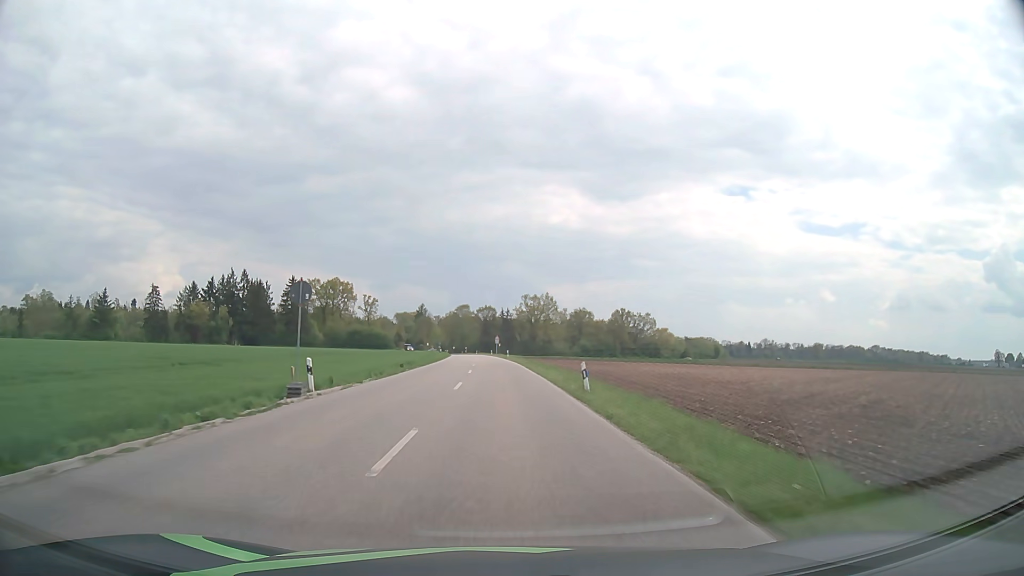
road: secondary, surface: asphalt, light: Day
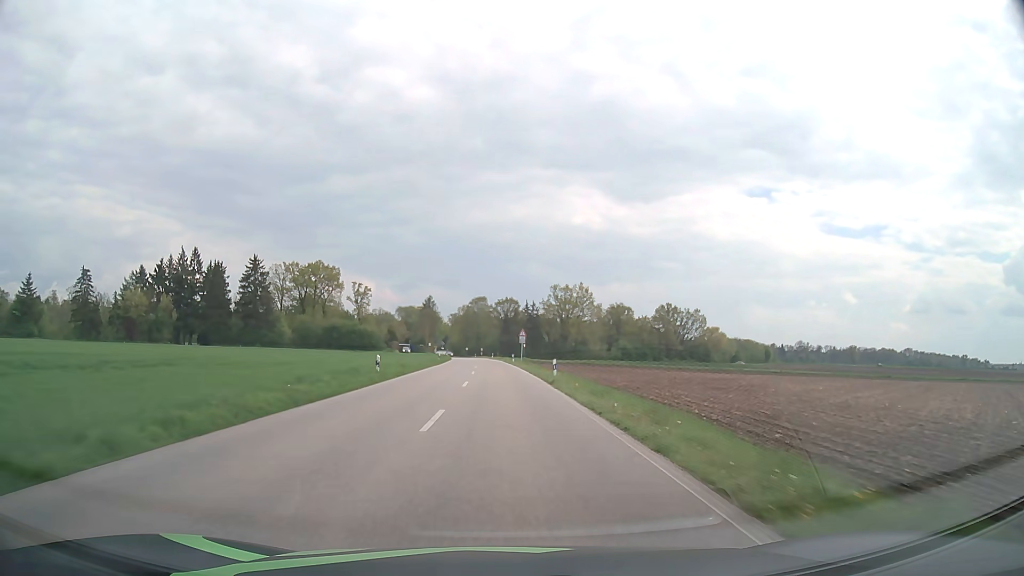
(-0.9, +47.6) m; -2°
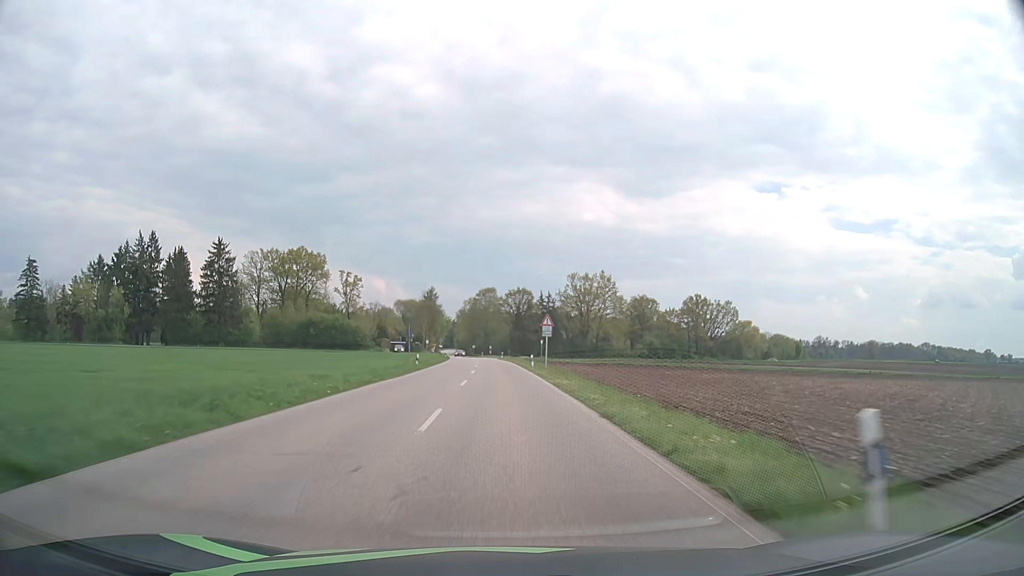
(-0.2, +25.5) m; -1°
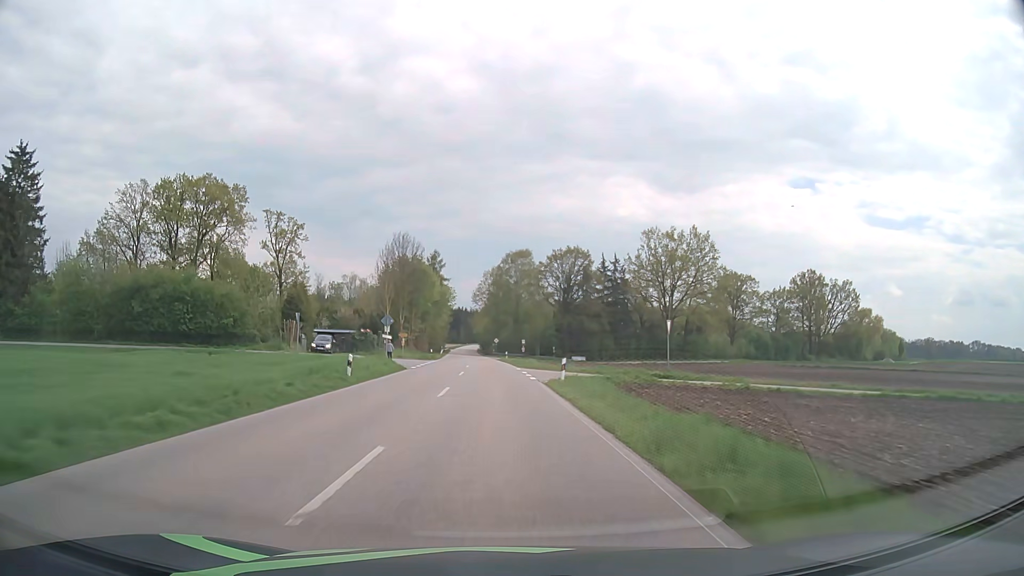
(-1.3, +68.5) m; -3°
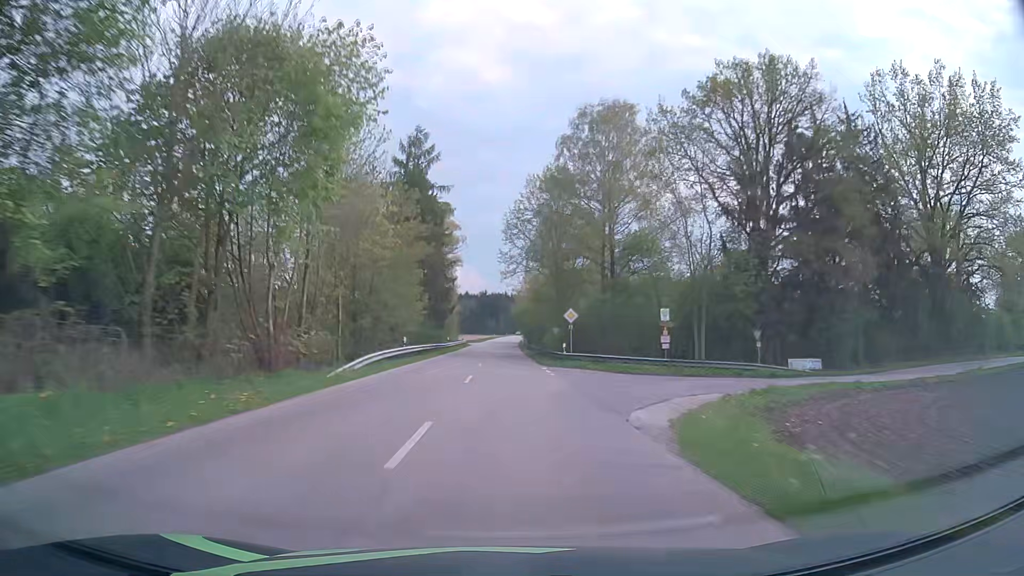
(-2.7, +74.4) m; -4°
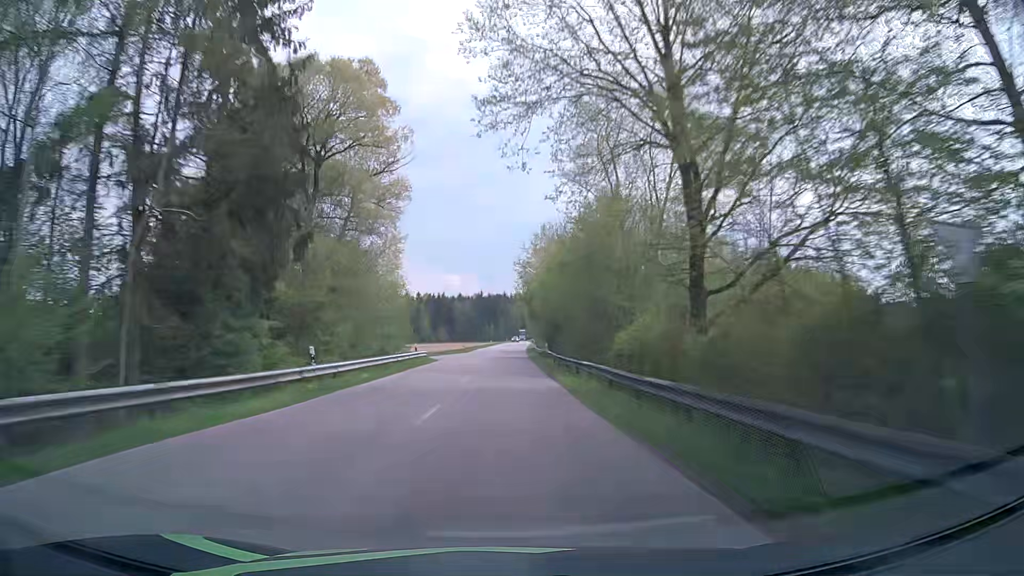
(+0.2, +46.2) m; 0°
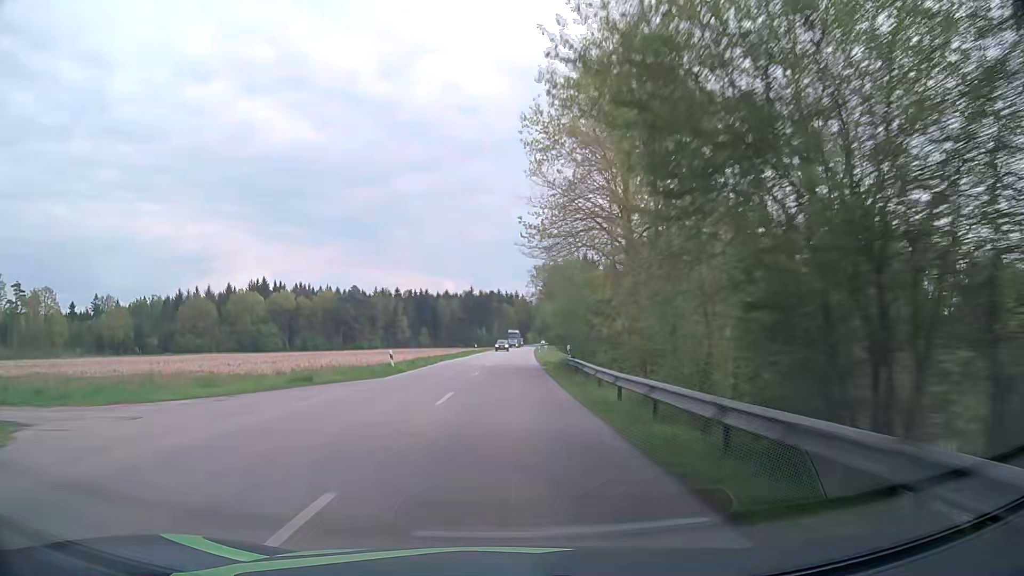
(0.0, +46.6) m; 0°
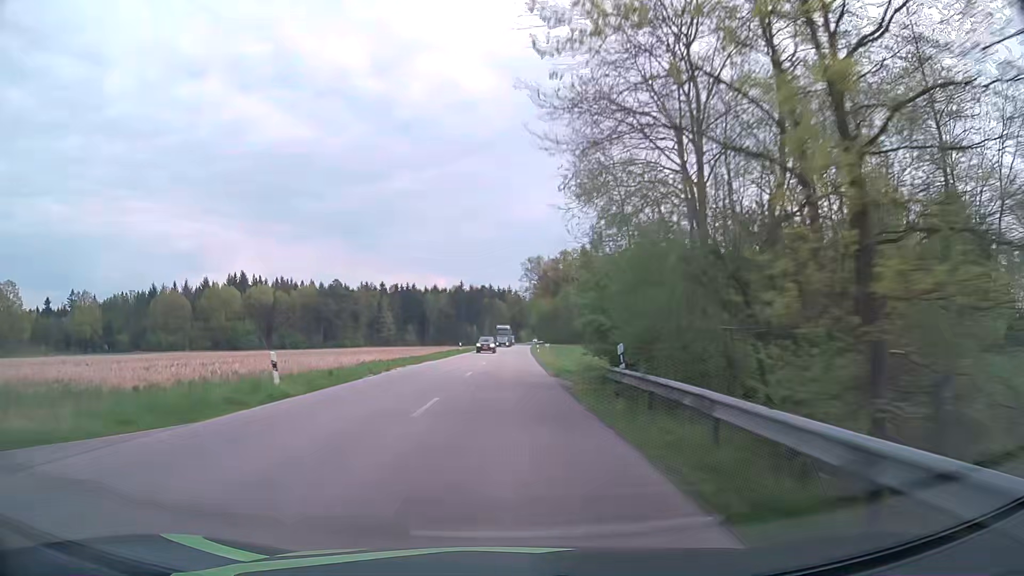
(+0.1, +15.6) m; +1°
(0, +10) (0, +20) (0, +30) (0, +40) (+1, +50) (+1, +60) (+1, +70) (+1, +80) (+2, +90) (+2, +100) m
